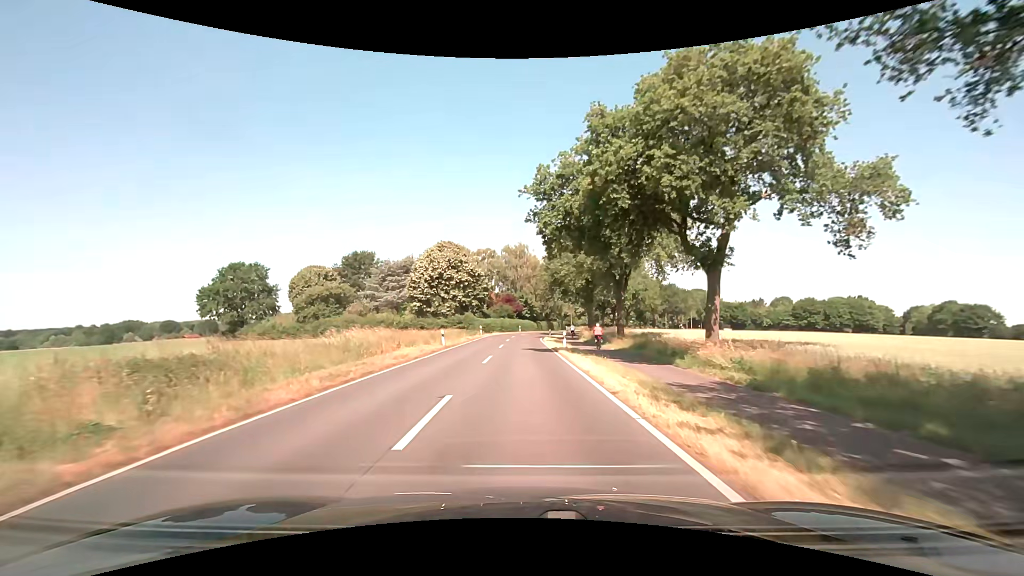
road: secondary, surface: asphalt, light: Day
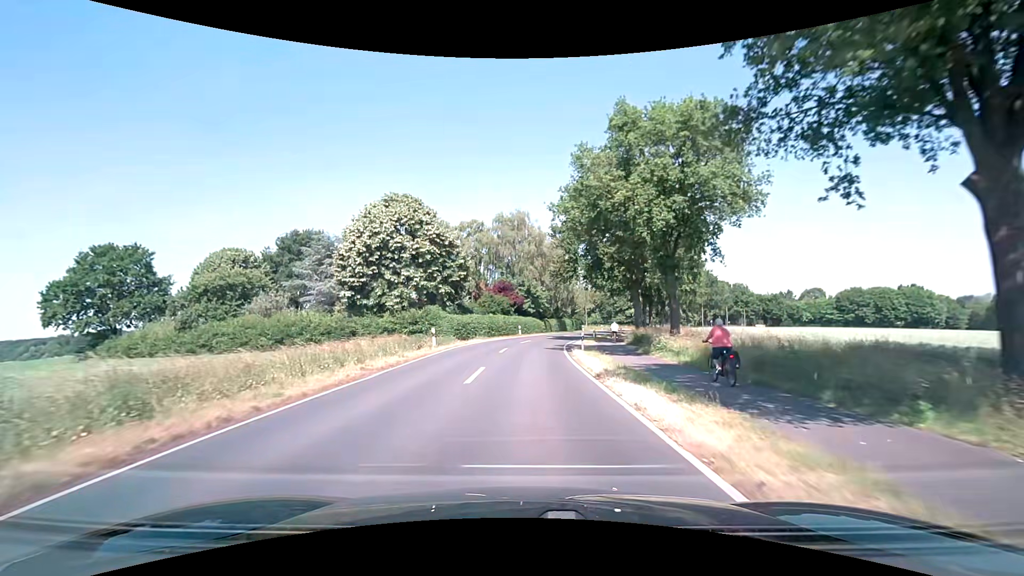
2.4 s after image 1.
(0.0, +30.7) m; 0°
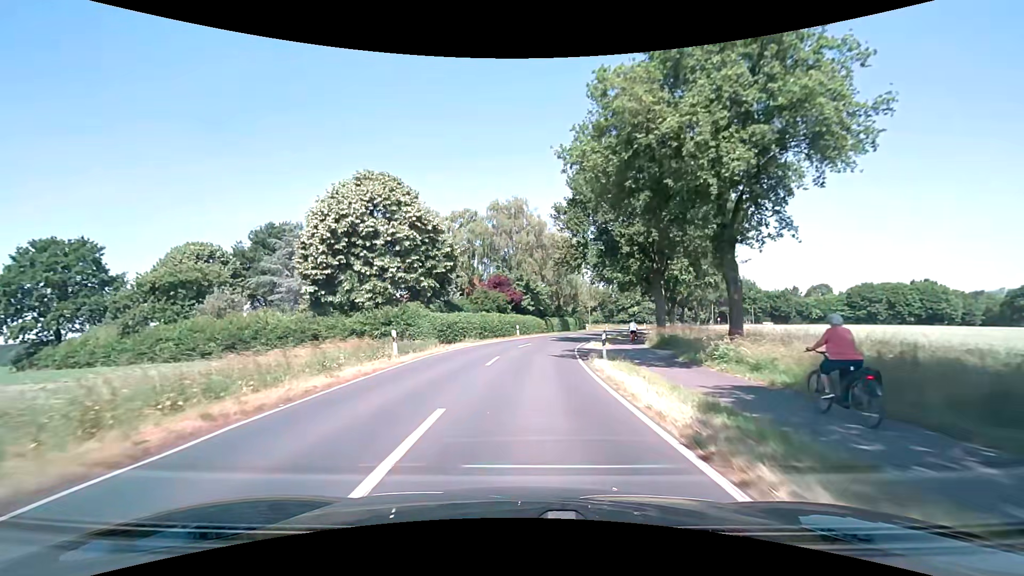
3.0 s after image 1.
(0.0, +7.7) m; 0°
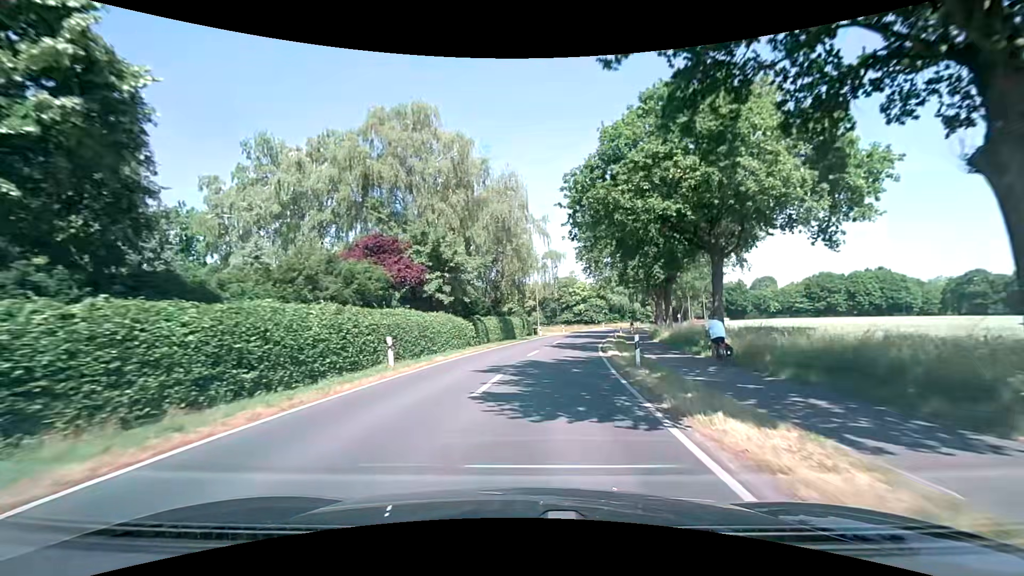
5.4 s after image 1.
(+1.3, +30.6) m; +8°
(0, +10) (+1, +20) (+2, +30) (+4, +40) (+6, +50) (+8, +59) (+11, +69) (+13, +79) (+16, +88) (+20, +97) m
